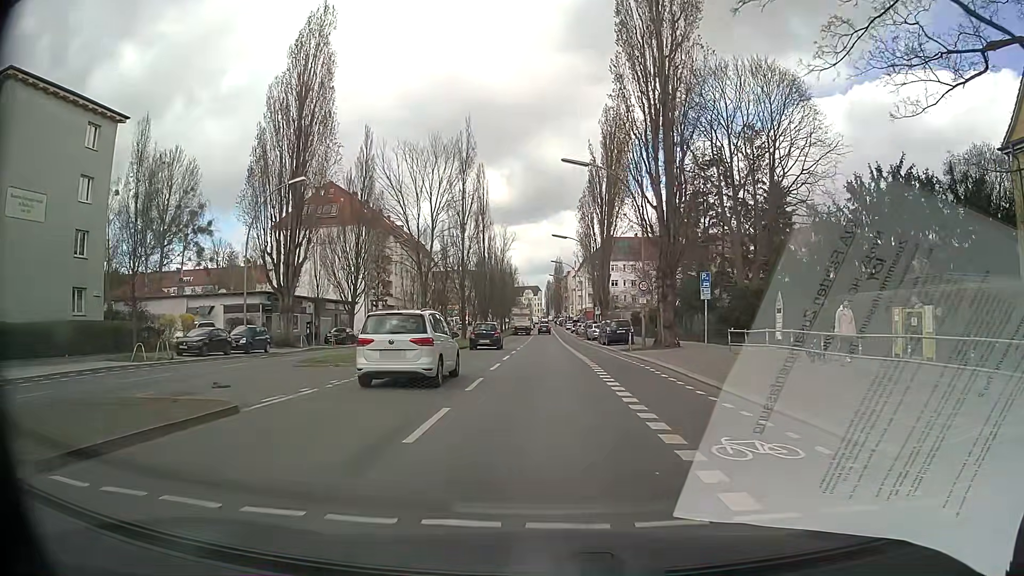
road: secondary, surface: asphalt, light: Day
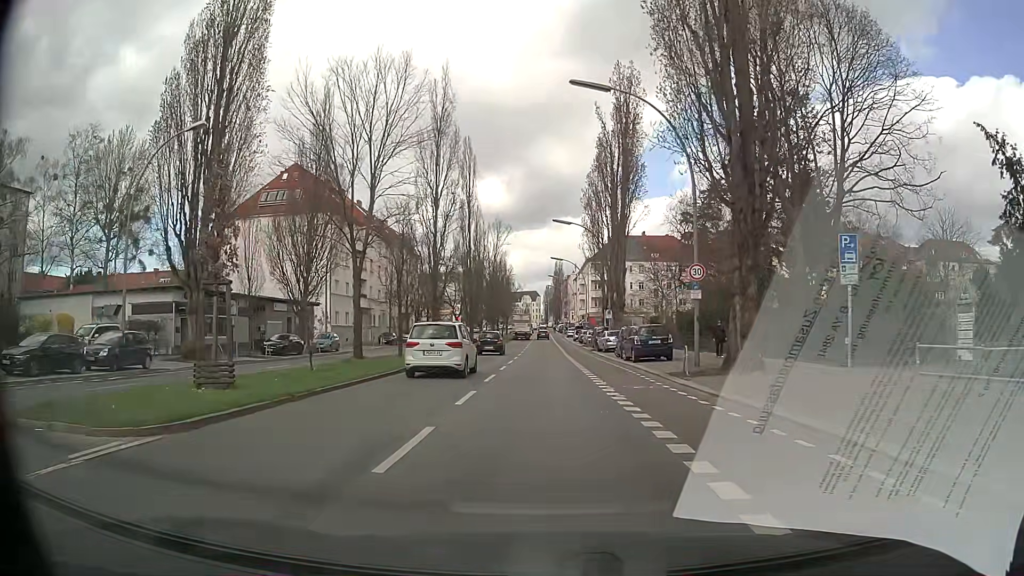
(+0.1, +13.5) m; 0°
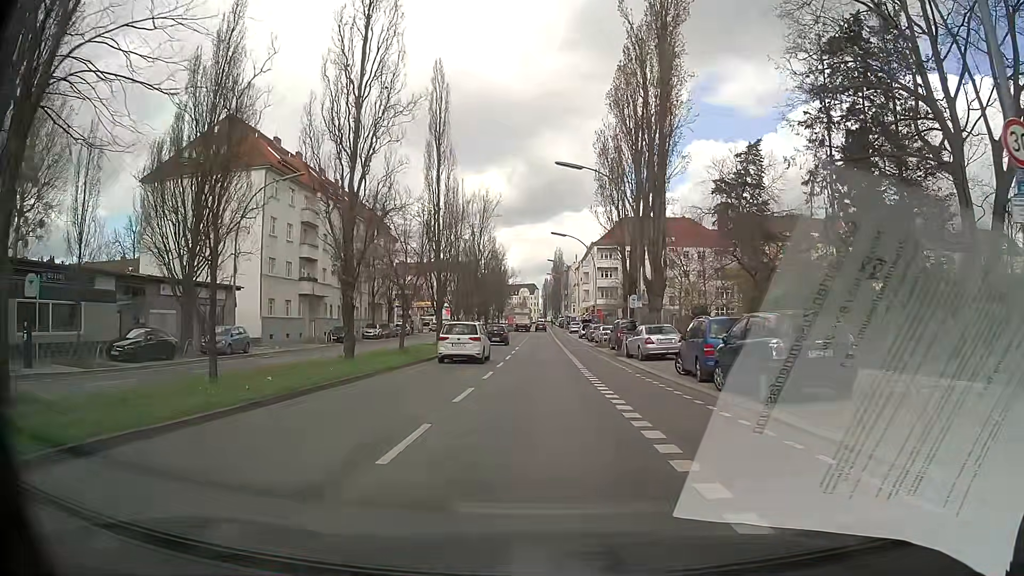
(0.0, +17.9) m; 0°
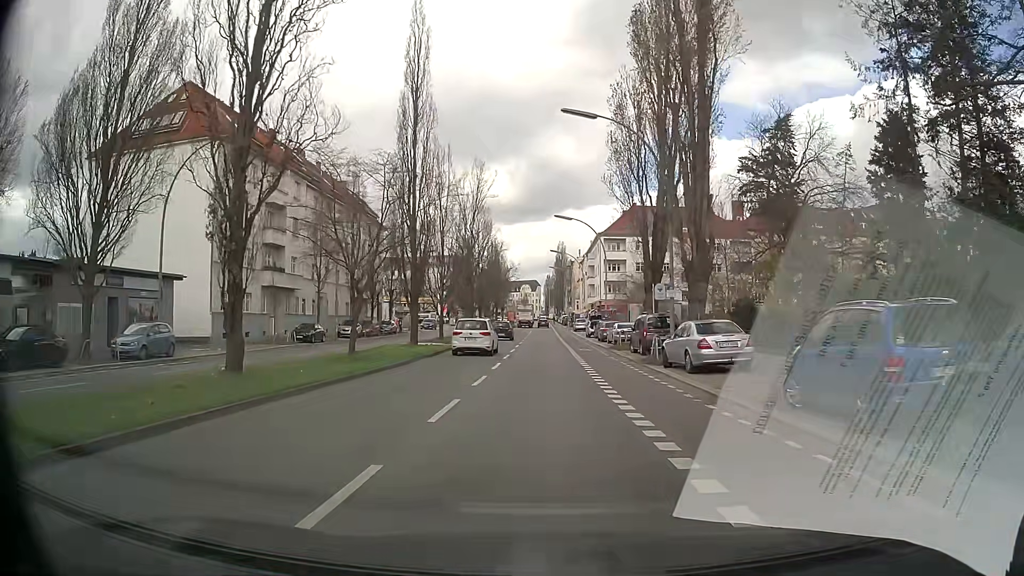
(0.0, +9.0) m; 0°
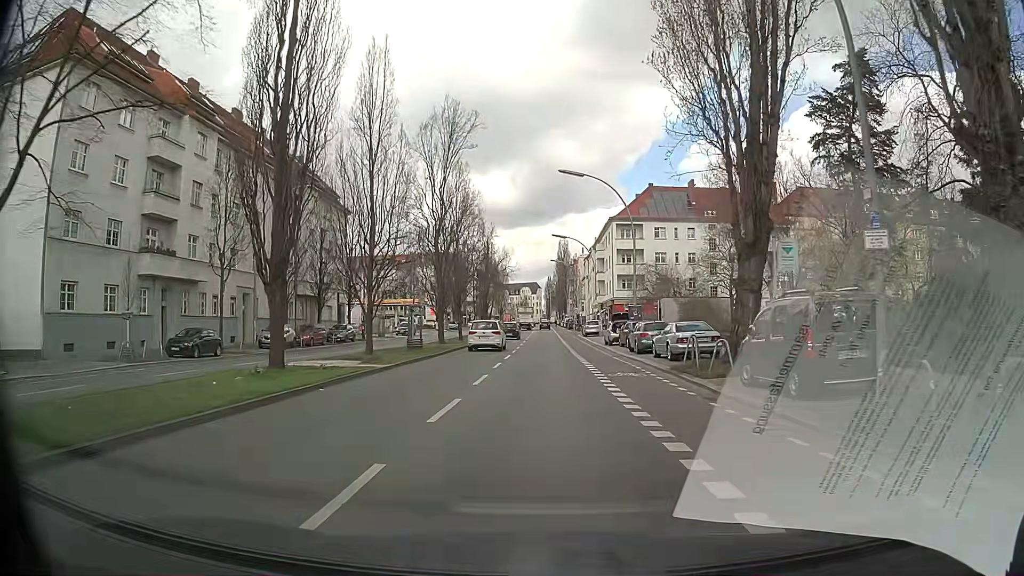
(0.0, +18.1) m; 0°
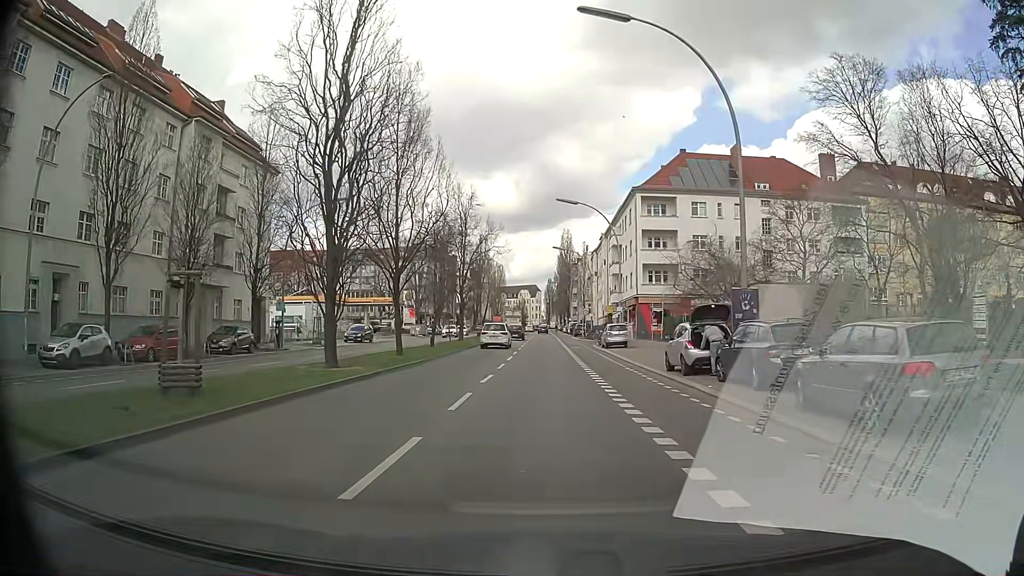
(0.0, +22.2) m; 0°
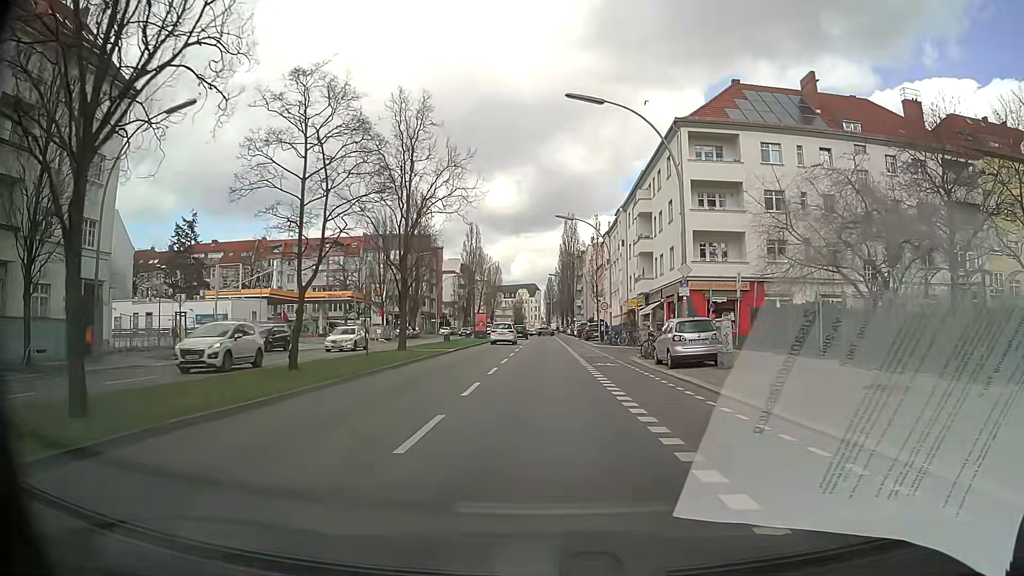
(0.0, +22.3) m; 0°
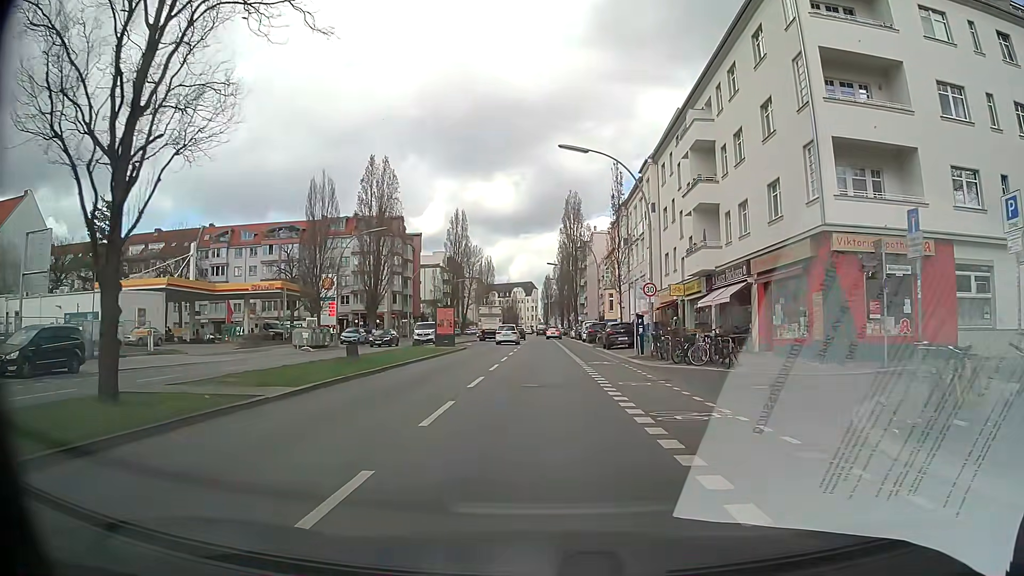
(+0.1, +22.2) m; 0°
(0, +10) (0, +20) (0, +30) (0, +40) (0, +50) (0, +60) (0, +70) (0, +80) (0, +90) (-1, +100) m
